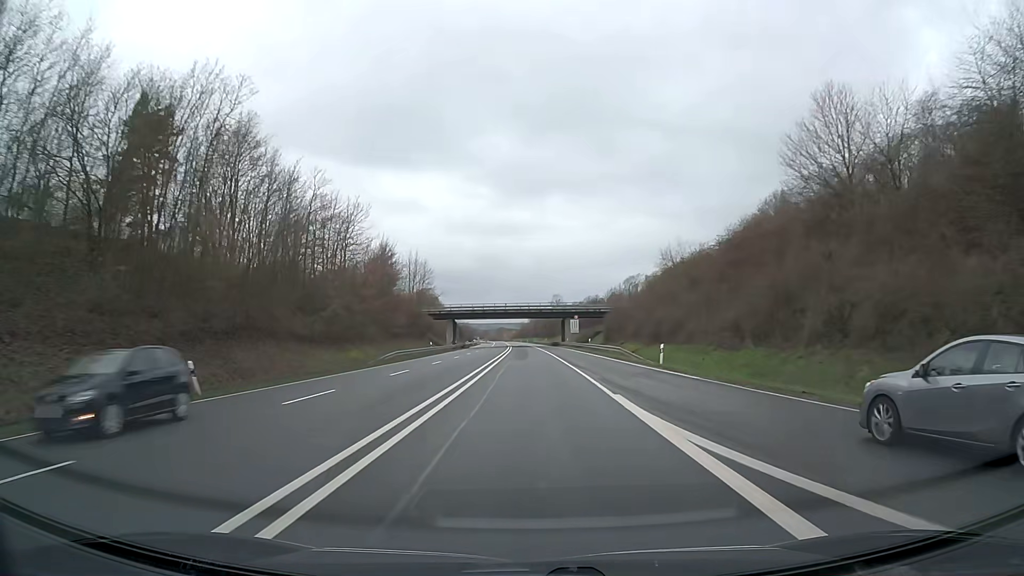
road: trunk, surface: asphalt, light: Day
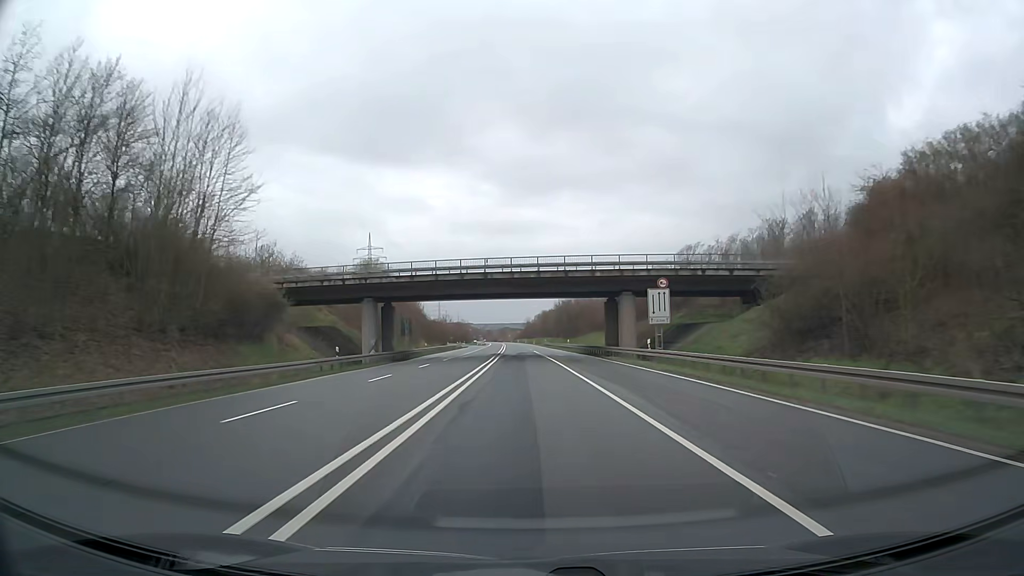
(-0.3, +63.3) m; -1°
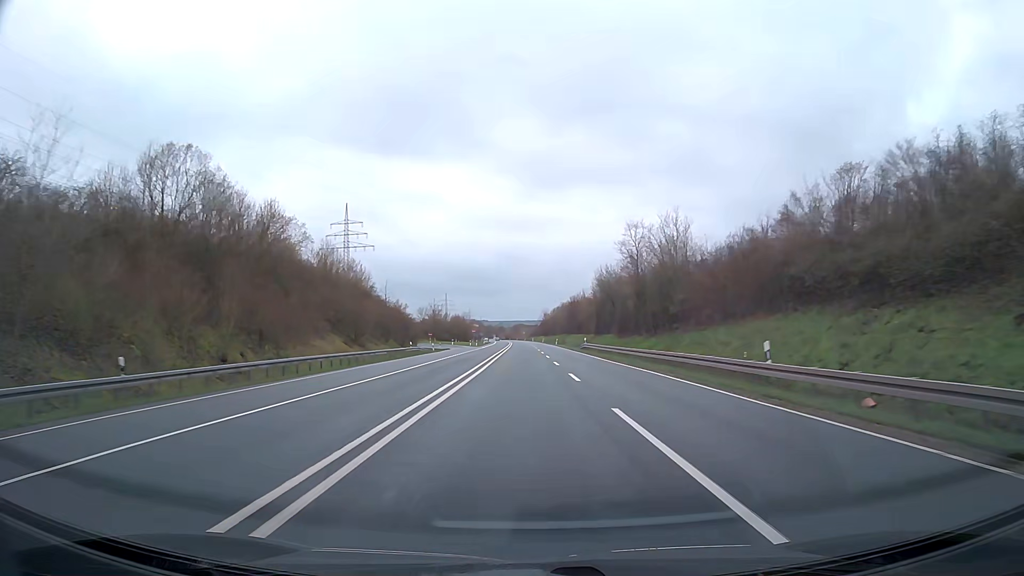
(-0.6, +63.2) m; +1°
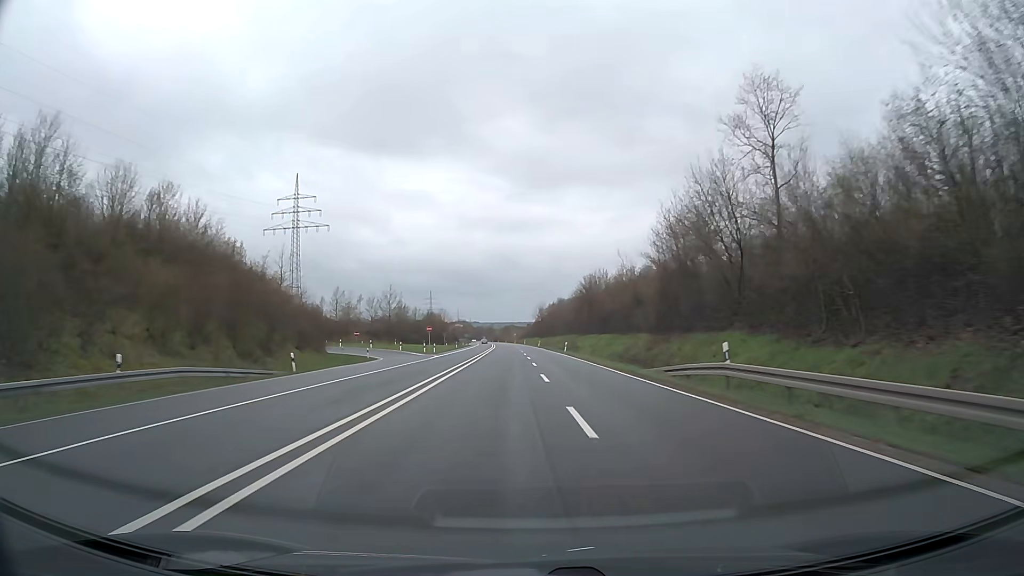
(-1.3, +47.4) m; -1°
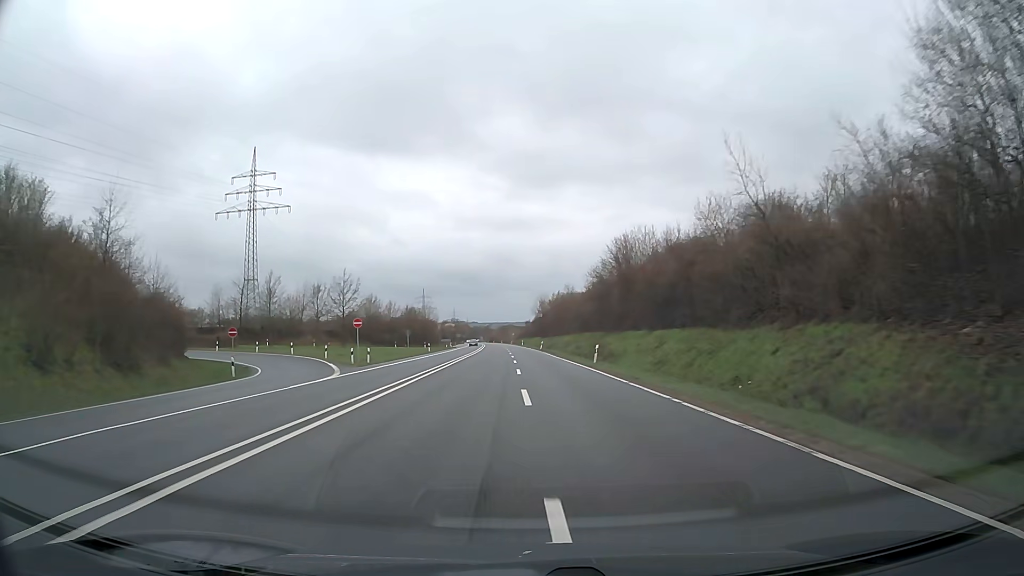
(+0.1, +31.6) m; 0°
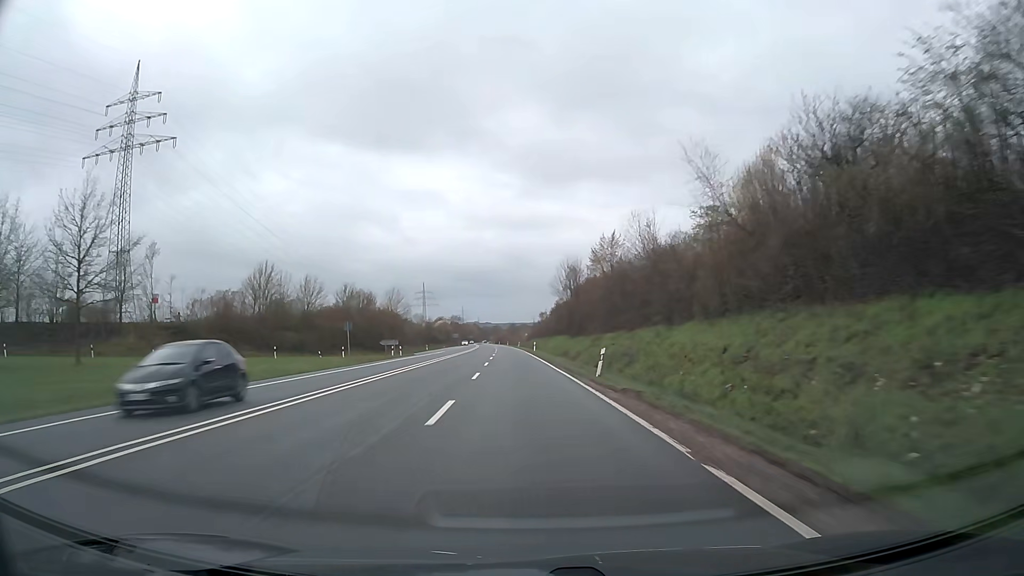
(-0.3, +63.2) m; -1°
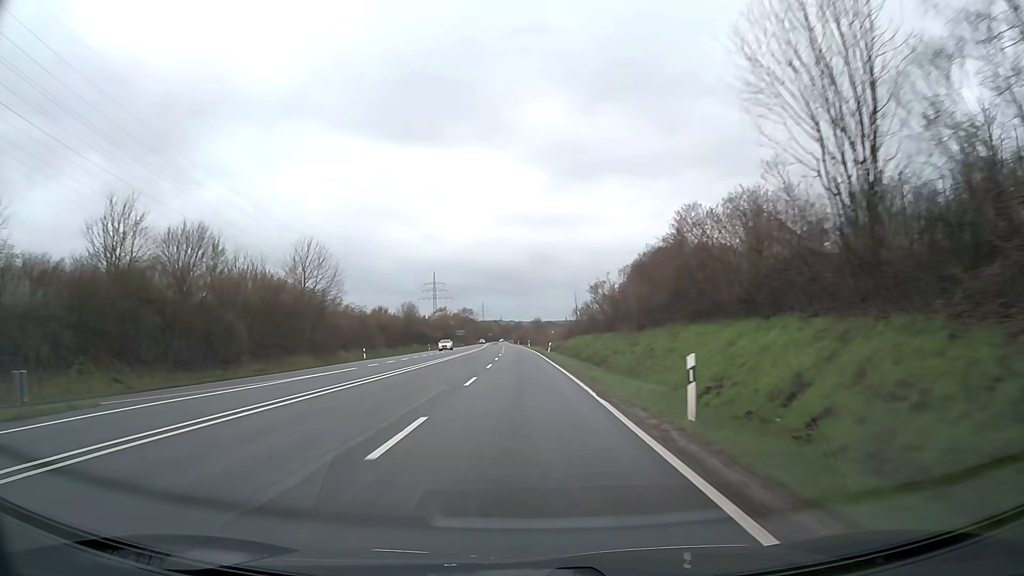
(-1.4, +63.2) m; -2°
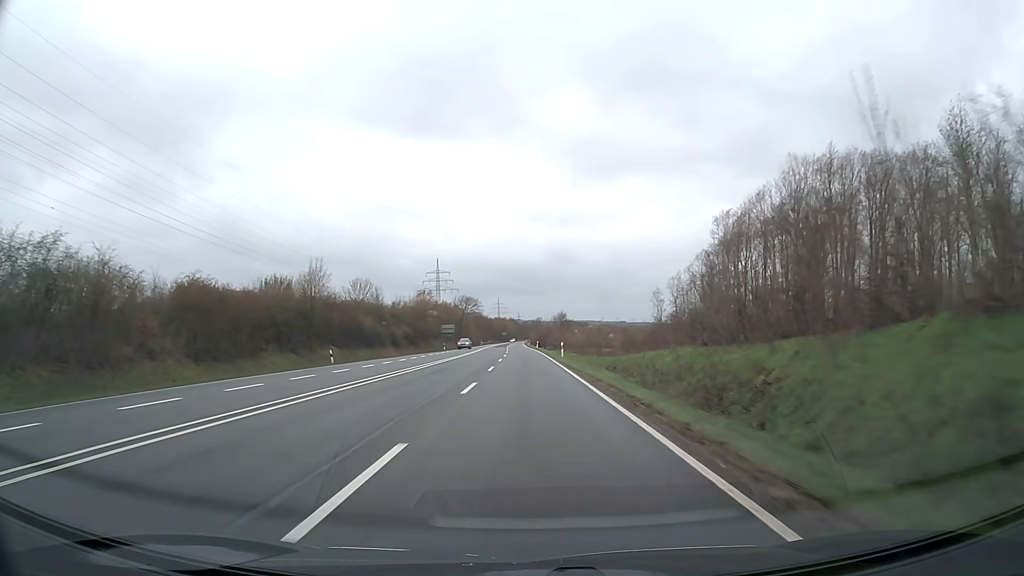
(-0.9, +63.2) m; -2°
(0, +10) (0, +20) (0, +30) (0, +40) (0, +50) (0, +60) (0, +70) (-1, +80) (-1, +90) (-1, +100) m
